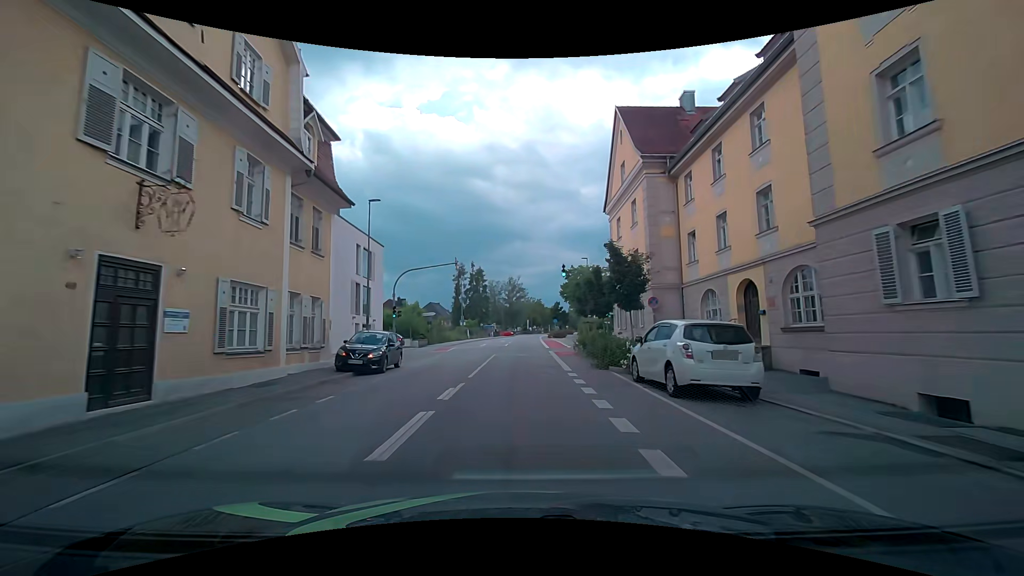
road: tertiary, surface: asphalt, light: Day
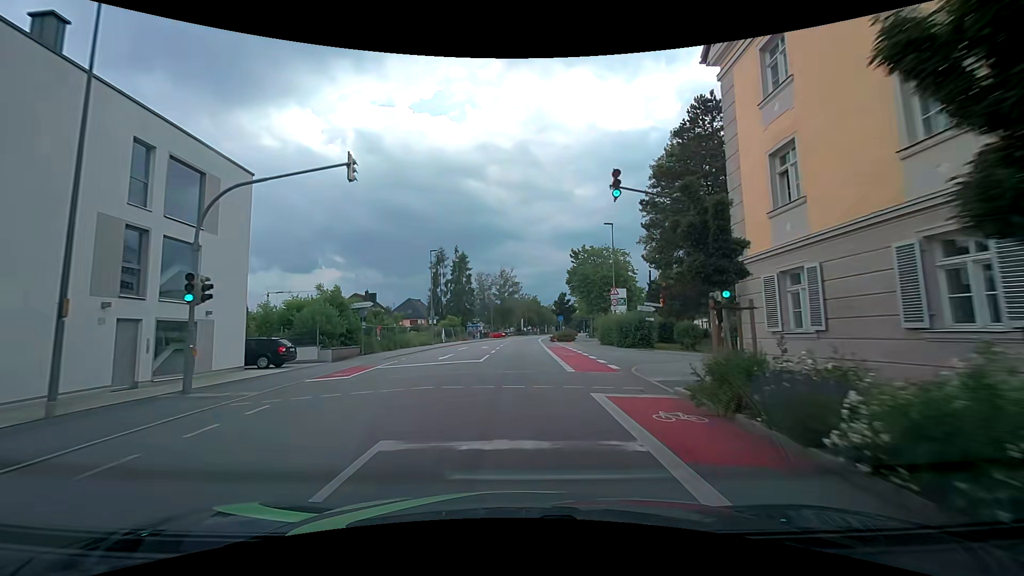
(+0.3, +21.0) m; +1°
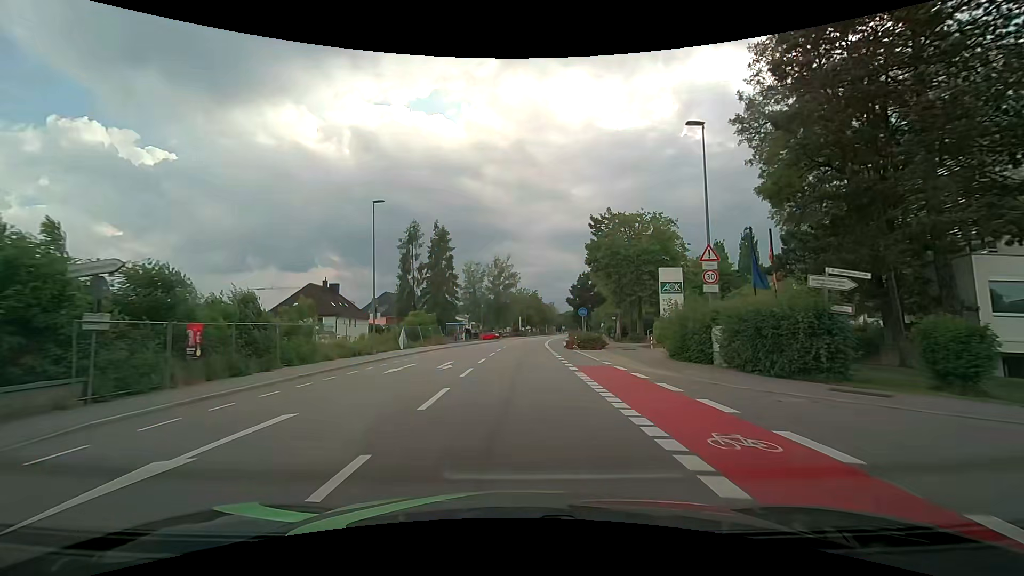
(0.0, +21.1) m; 0°
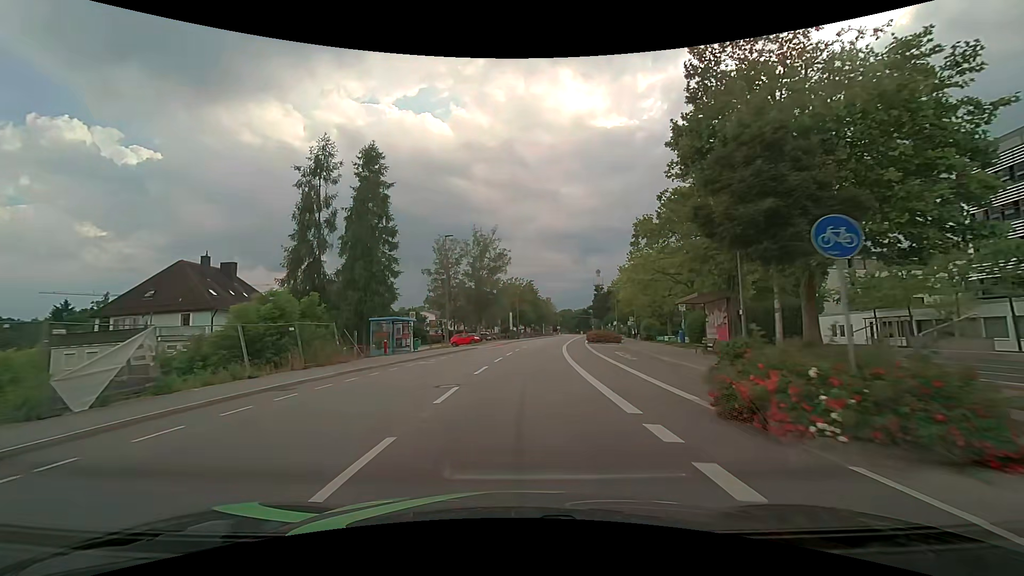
(+0.3, +29.2) m; +1°
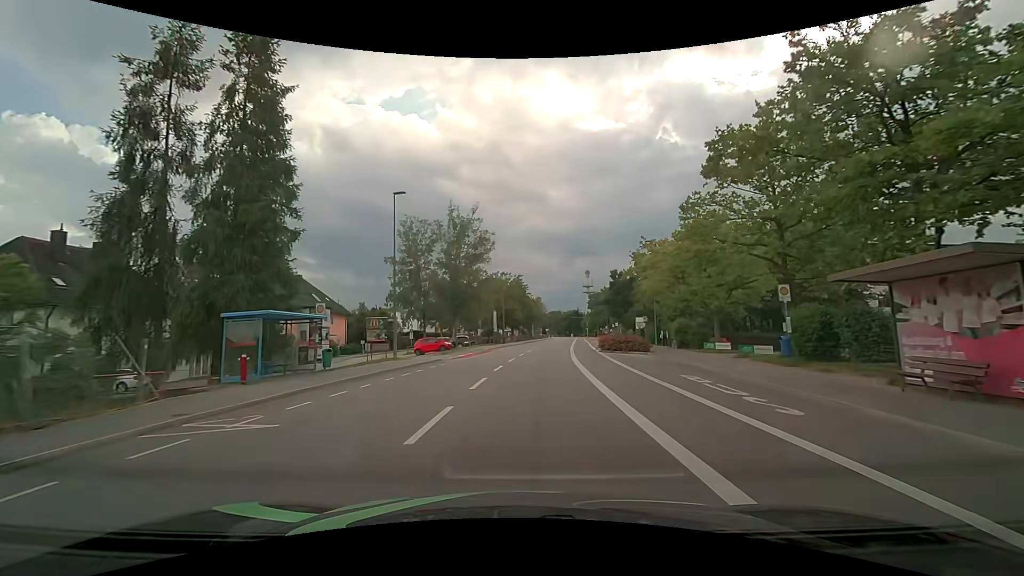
(+0.1, +14.9) m; +1°
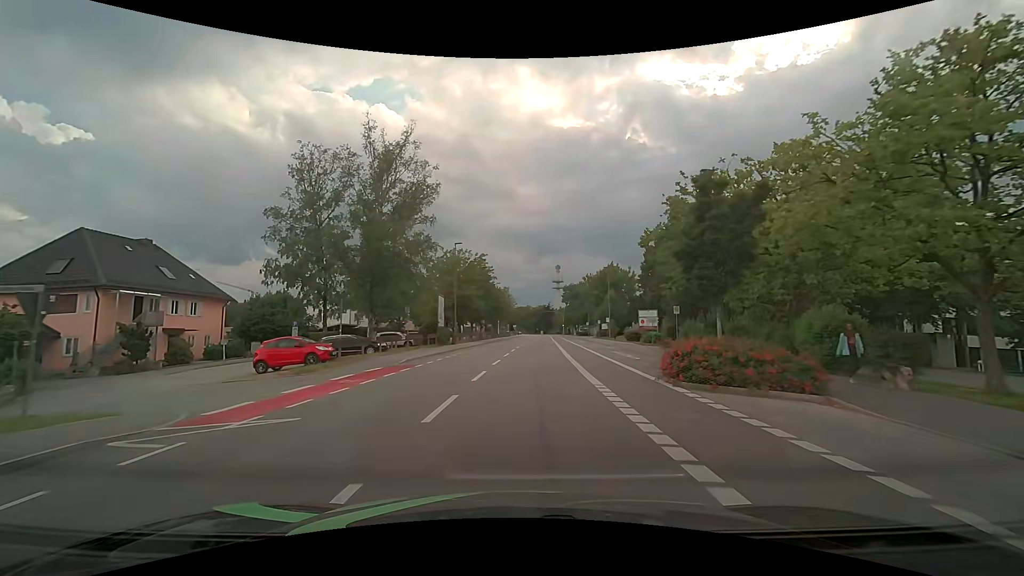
(+1.0, +22.6) m; +4°
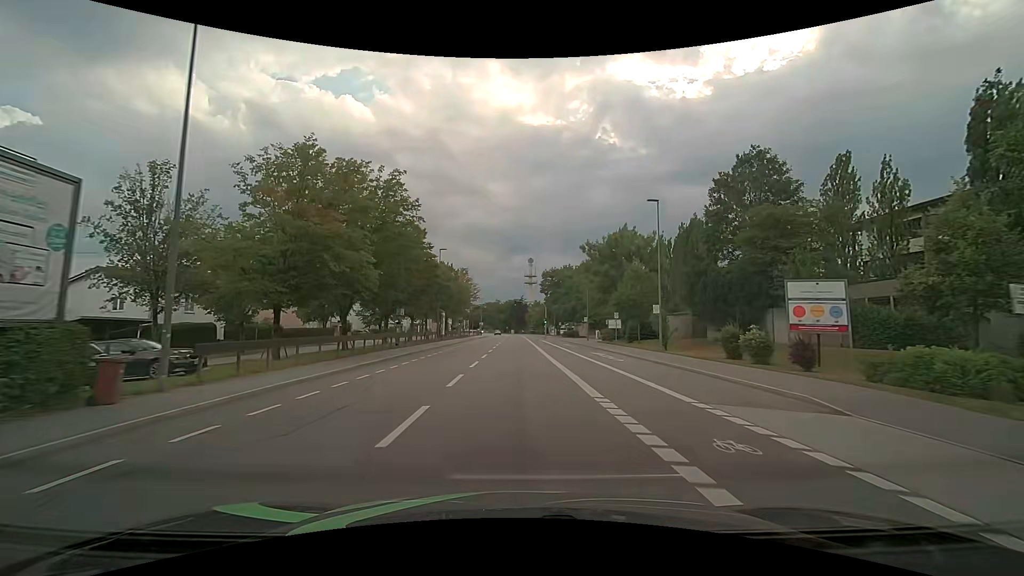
(+1.6, +37.6) m; +4°
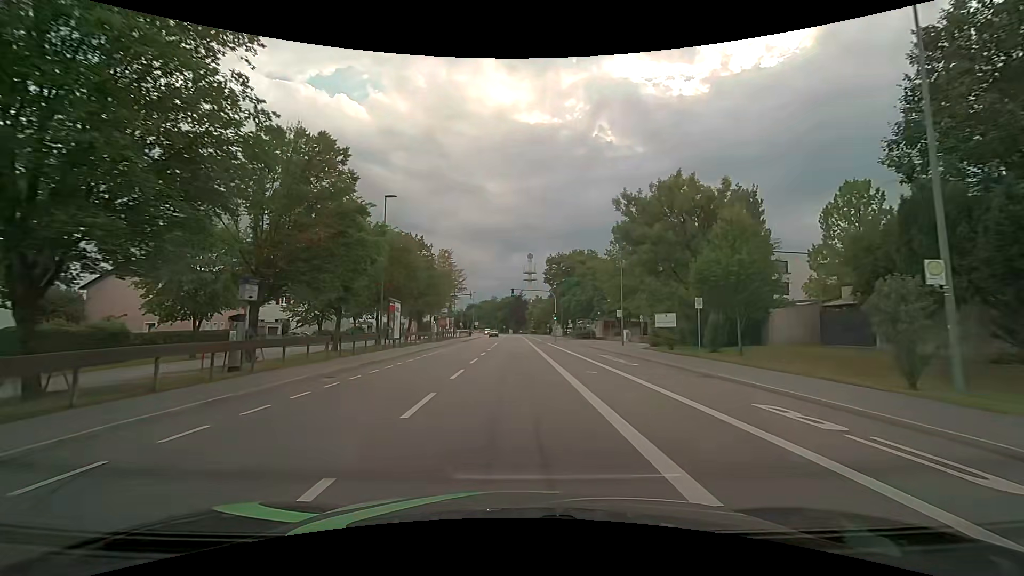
(+0.1, +22.3) m; 0°
(0, +10) (0, +20) (0, +30) (0, +40) (0, +50) (0, +60) (0, +70) (0, +80) (0, +90) (0, +100) m
